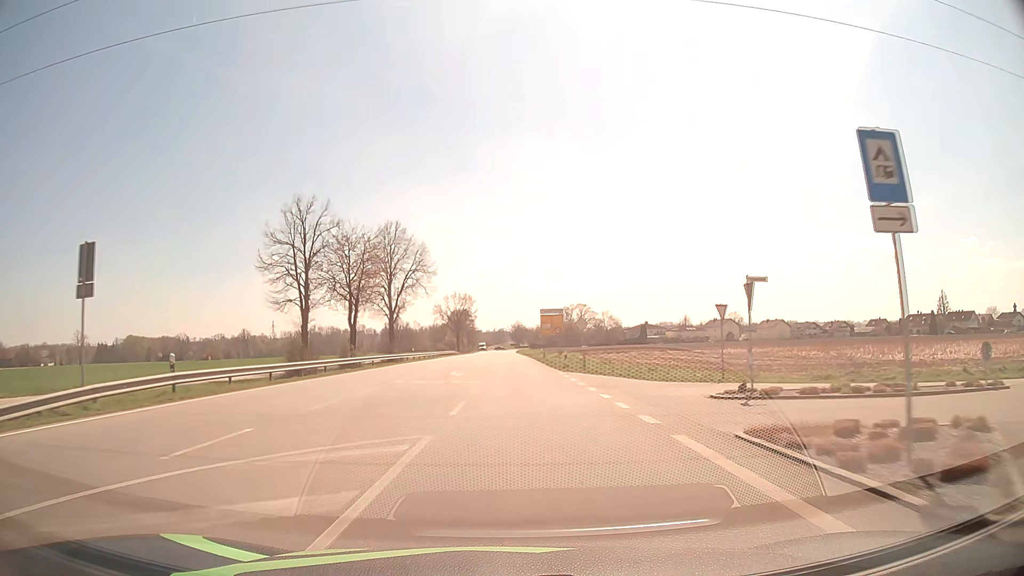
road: secondary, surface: asphalt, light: Day
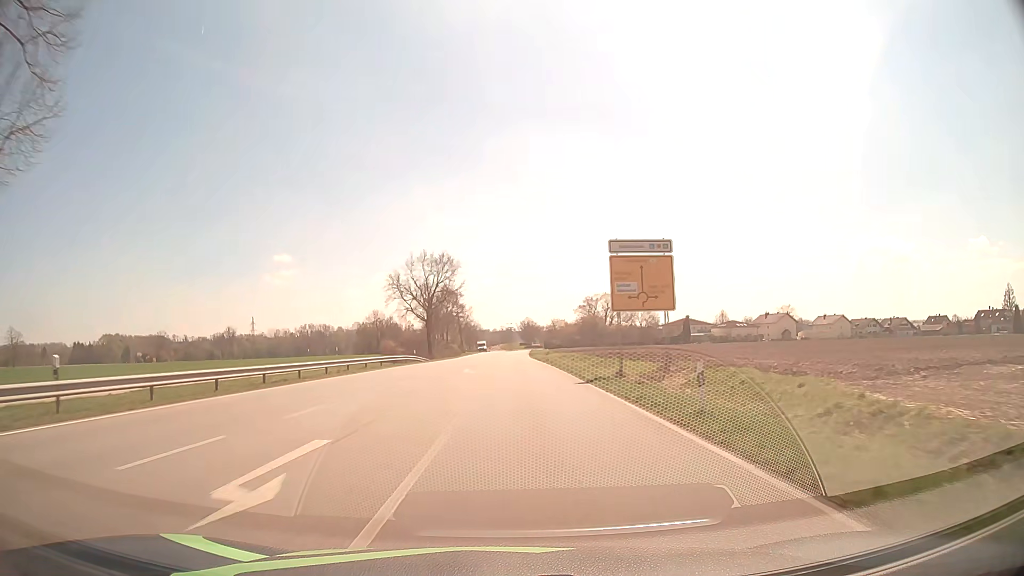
(+0.1, +53.9) m; -1°
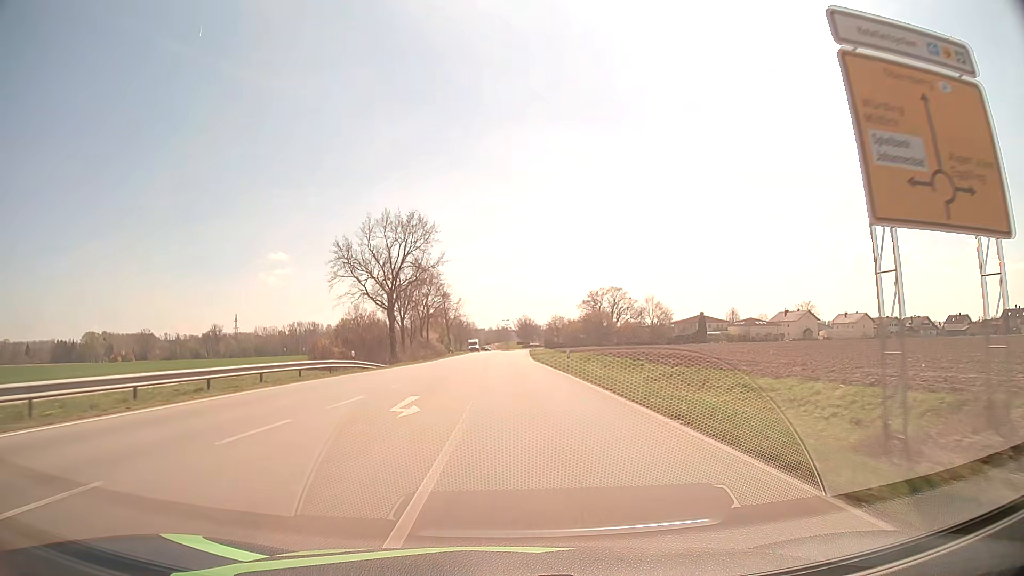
(0.0, +21.4) m; 0°
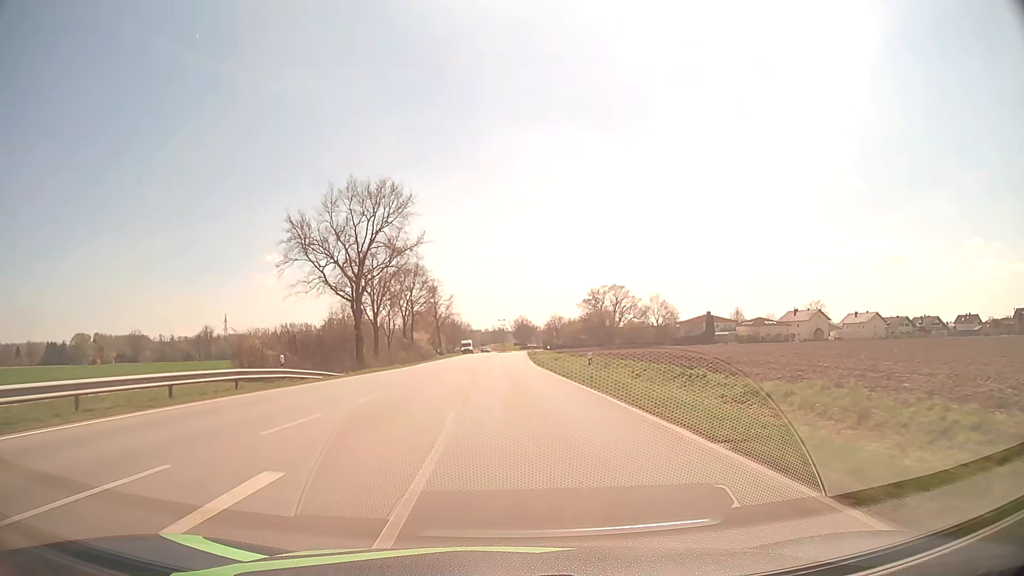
(0.0, +10.7) m; 0°
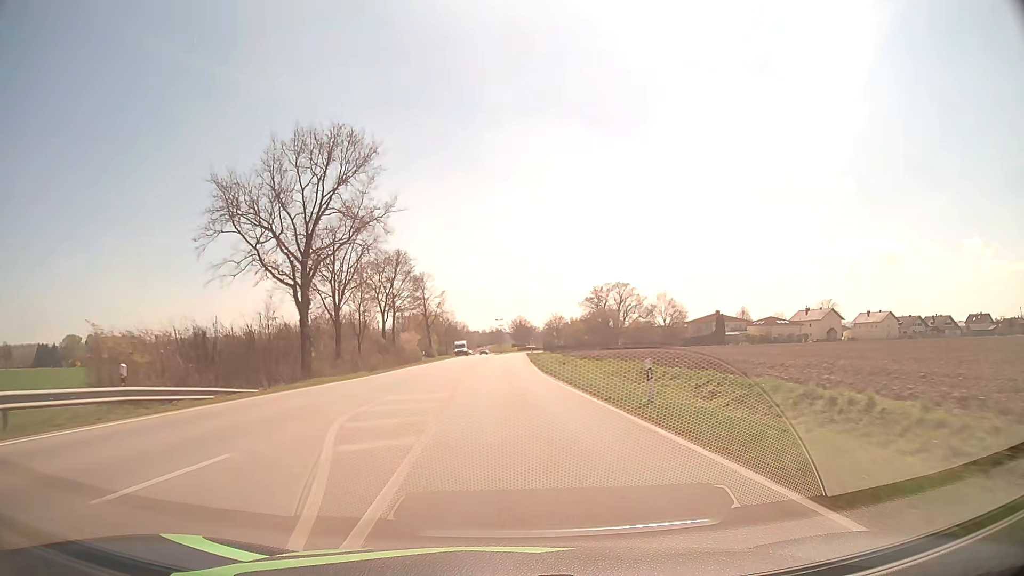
(0.0, +10.6) m; 0°
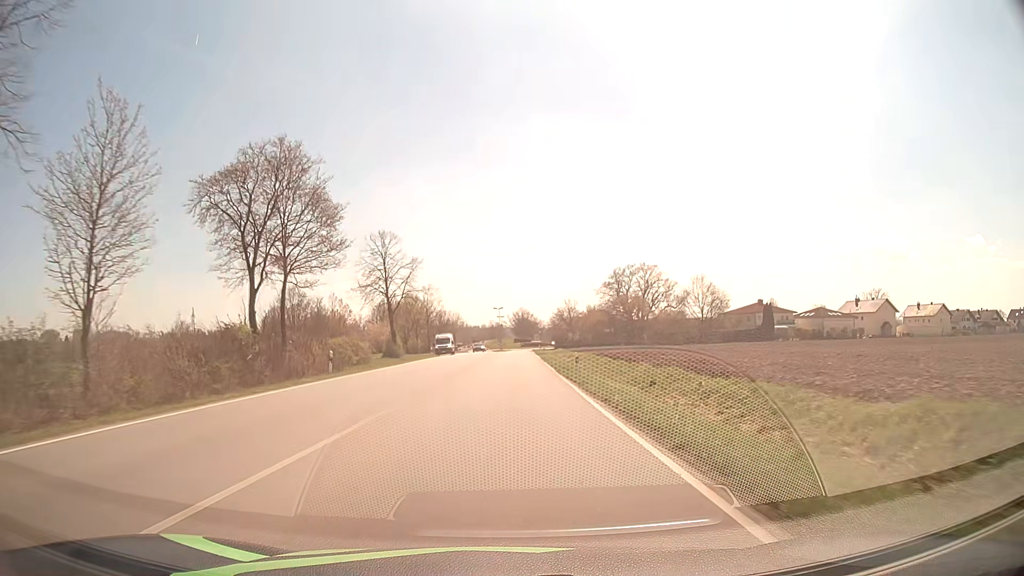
(-0.1, +31.4) m; 0°
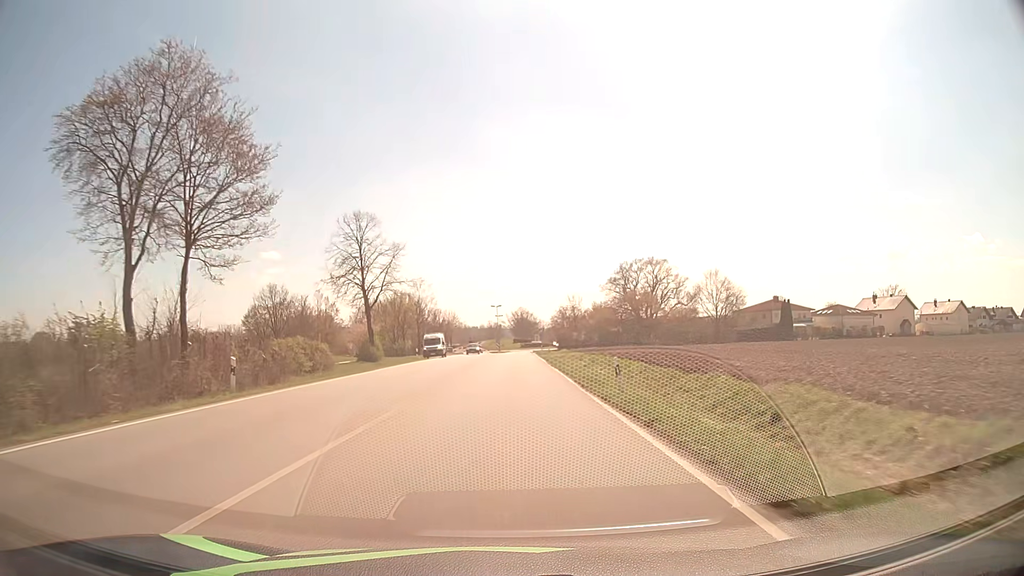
(0.0, +10.1) m; 0°
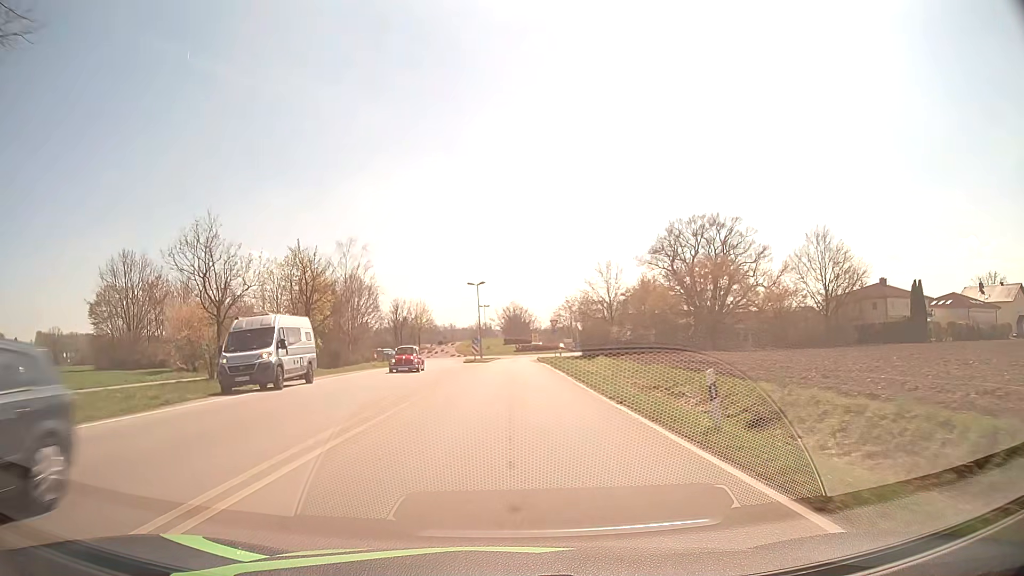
(+0.4, +47.9) m; +1°
(0, +10) (0, +20) (0, +30) (0, +40) (0, +50) (+1, +60) (+1, +70) (+4, +79) (+10, +87) (+13, +97) m
